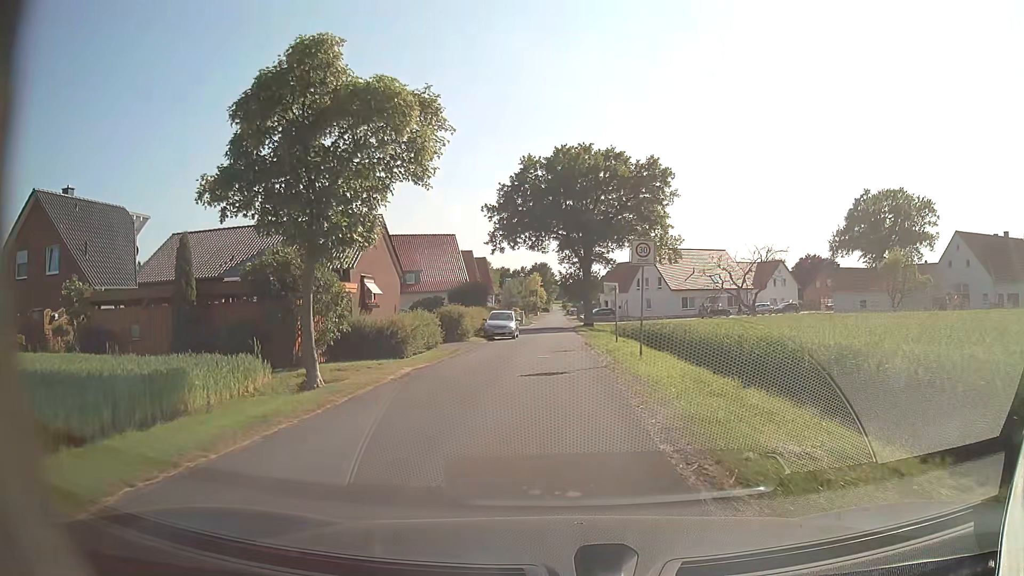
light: Day
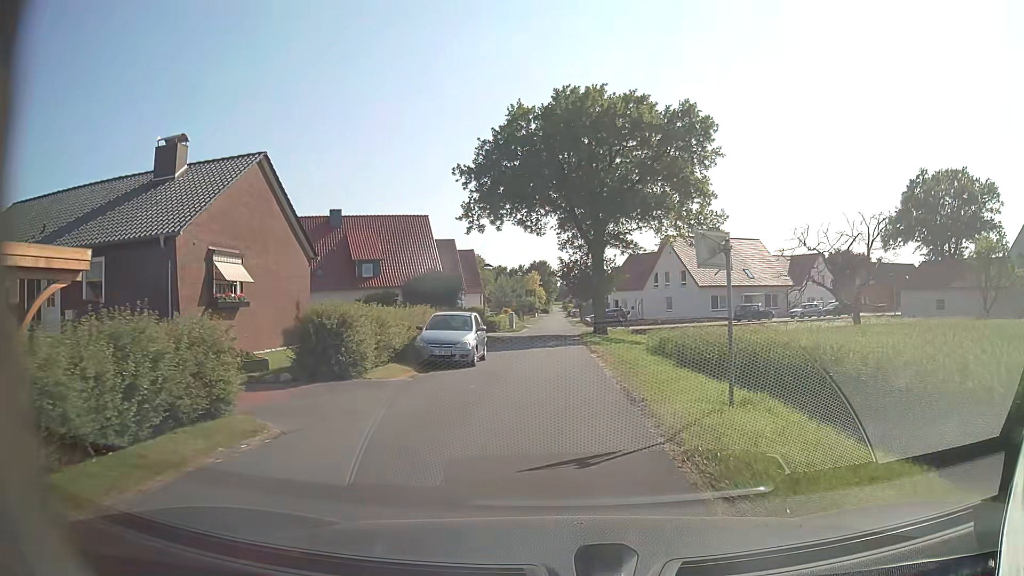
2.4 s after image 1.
(0.0, +16.5) m; 0°
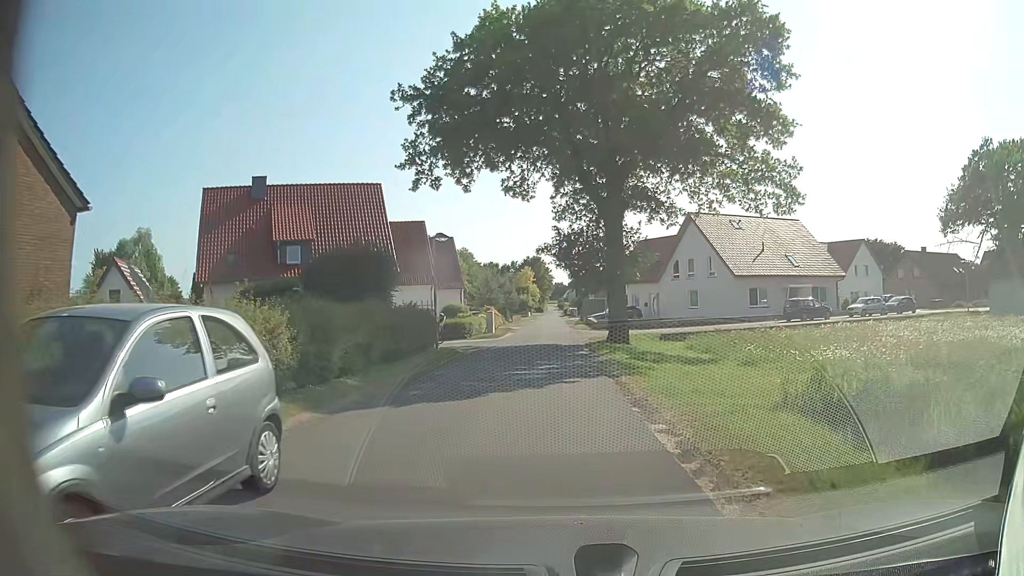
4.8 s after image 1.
(0.0, +15.3) m; 0°
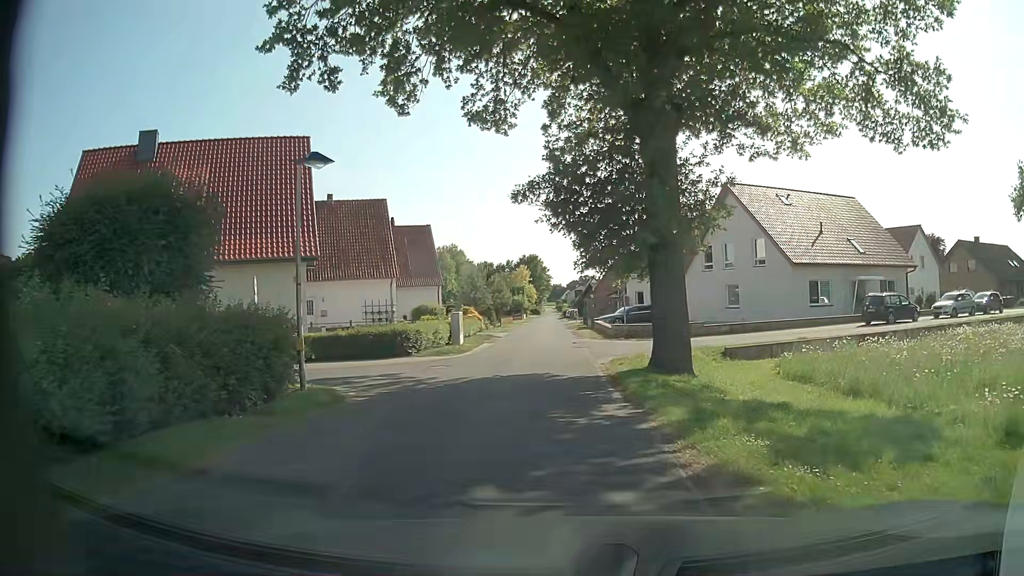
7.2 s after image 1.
(+0.1, +13.6) m; 0°
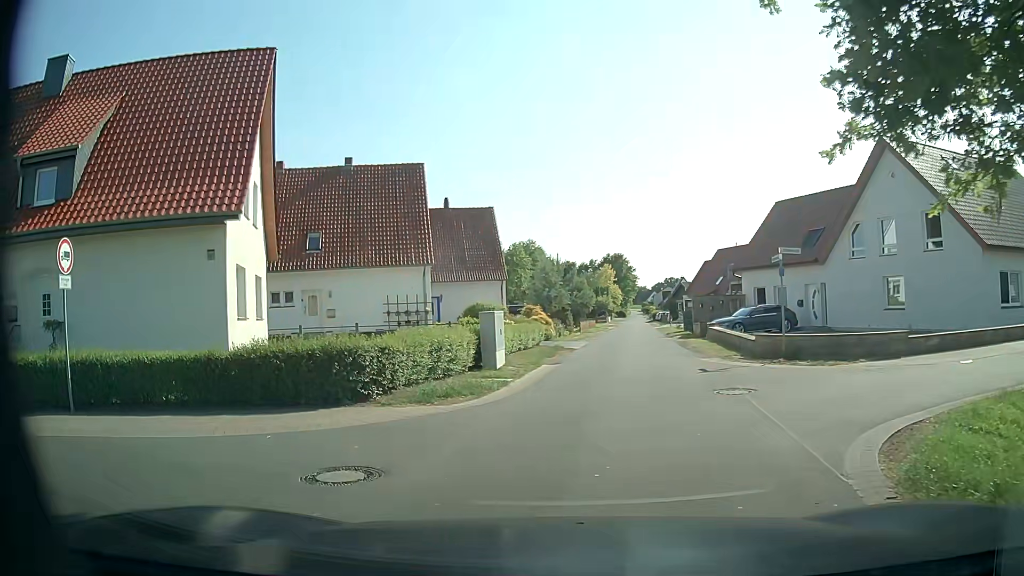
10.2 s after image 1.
(-0.4, +12.5) m; -7°
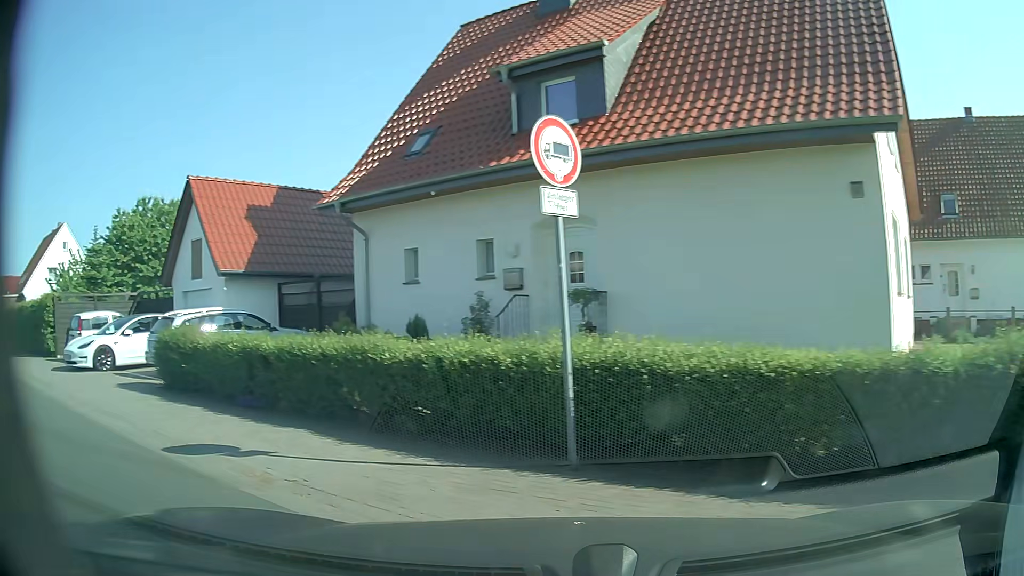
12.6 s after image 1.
(-2.4, +6.1) m; -48°
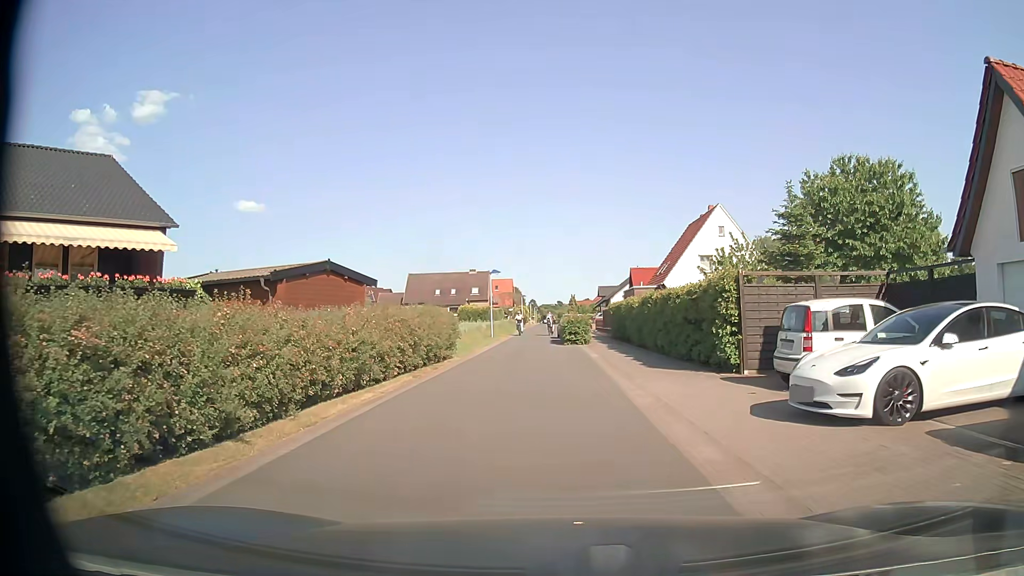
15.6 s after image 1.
(-6.5, +7.3) m; -61°
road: residential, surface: asphalt
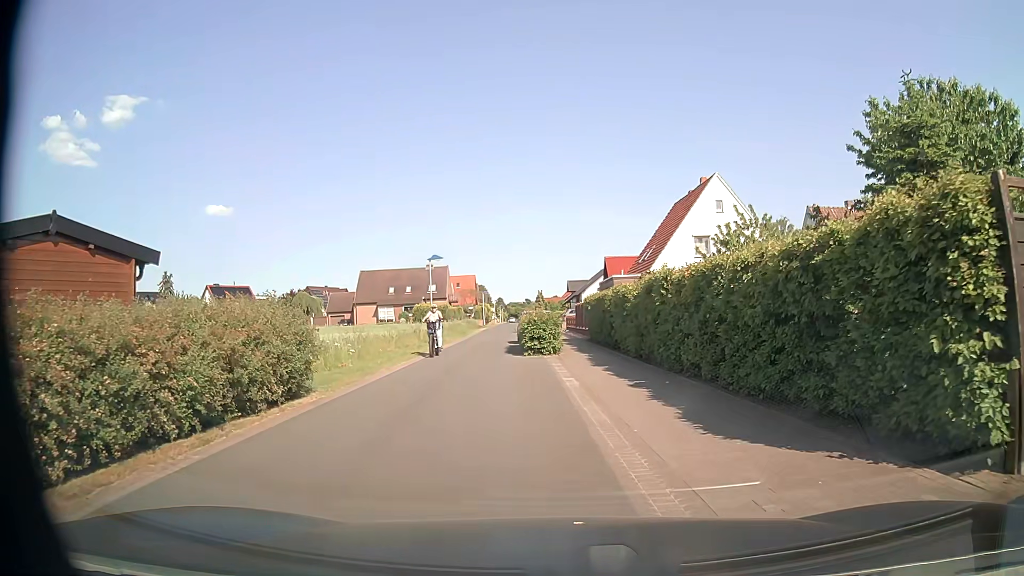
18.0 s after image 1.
(+0.3, +10.2) m; +3°
(0, +10) (-2, +20) (-4, +30) (-4, +40) (-4, +50) (-4, +60) (-5, +70) (-5, +80) (-6, +90) (-7, +100) m
